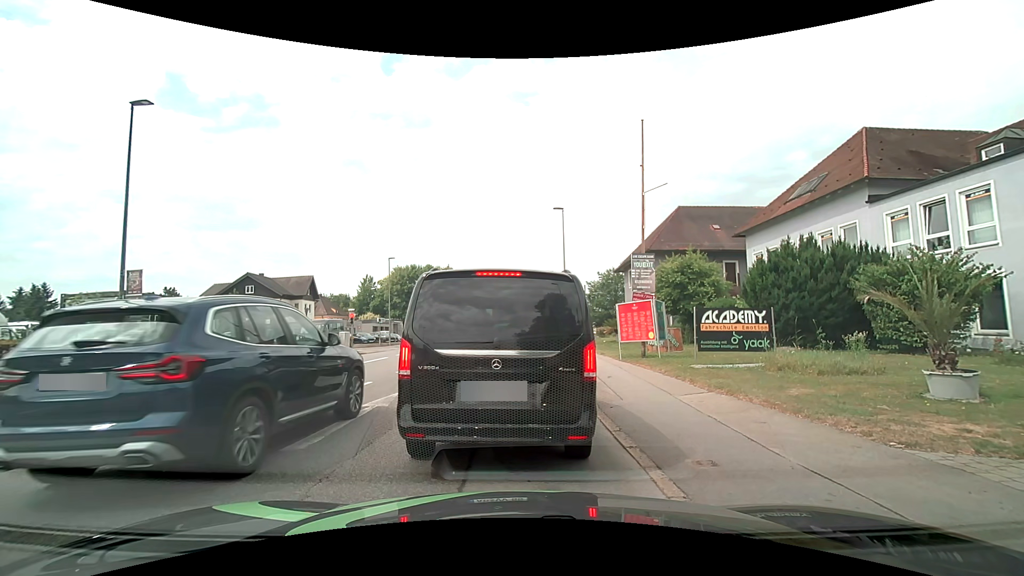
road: tertiary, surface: asphalt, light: Day
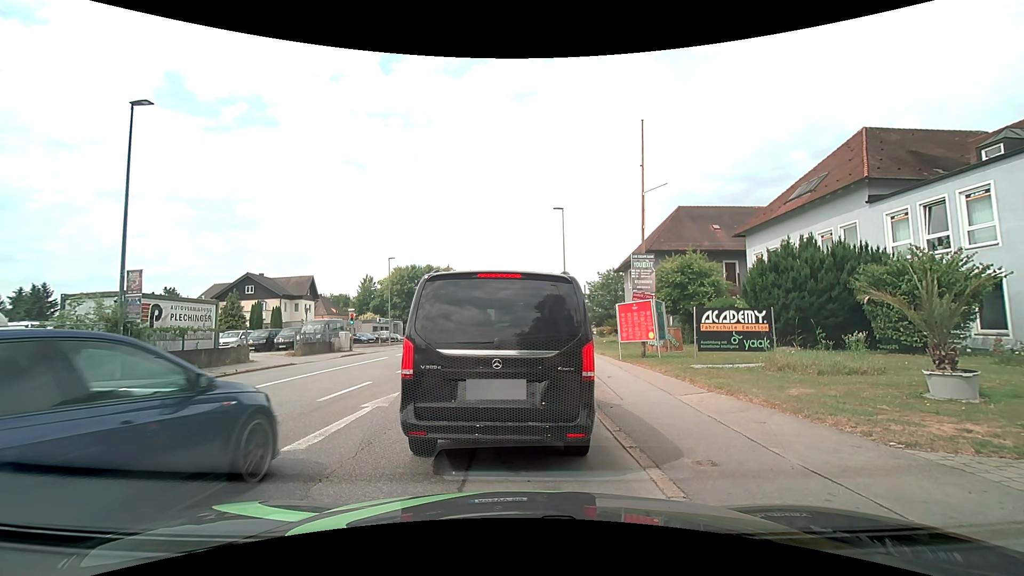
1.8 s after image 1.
(0.0, 0.0) m; 0°
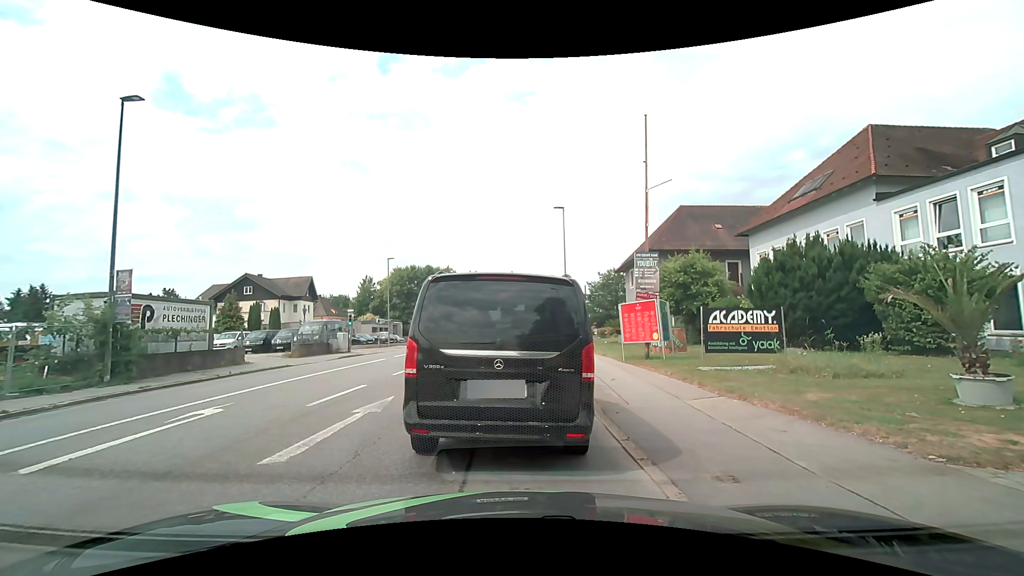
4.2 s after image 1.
(0.0, +0.4) m; 0°
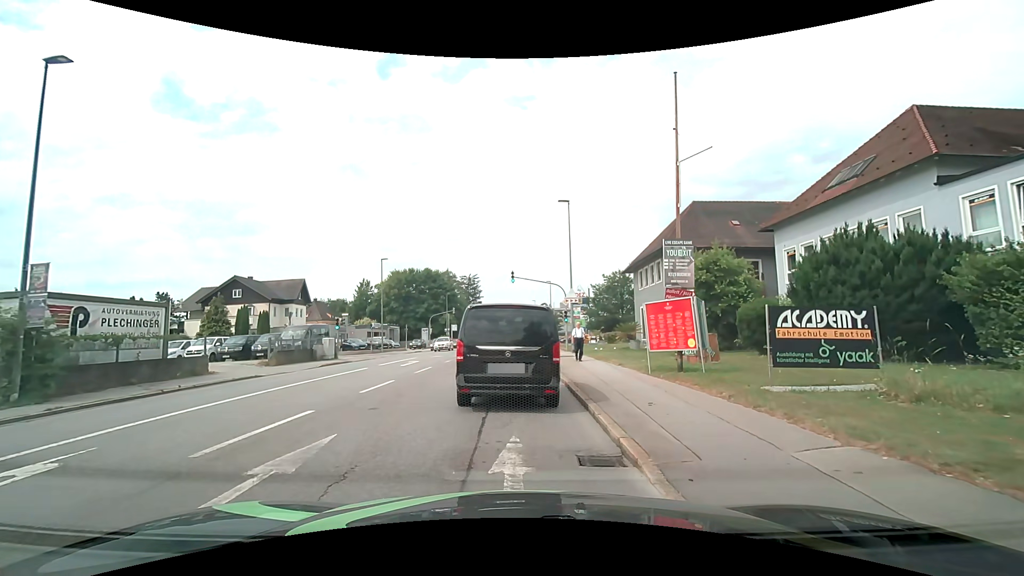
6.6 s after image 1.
(0.0, +3.5) m; 0°
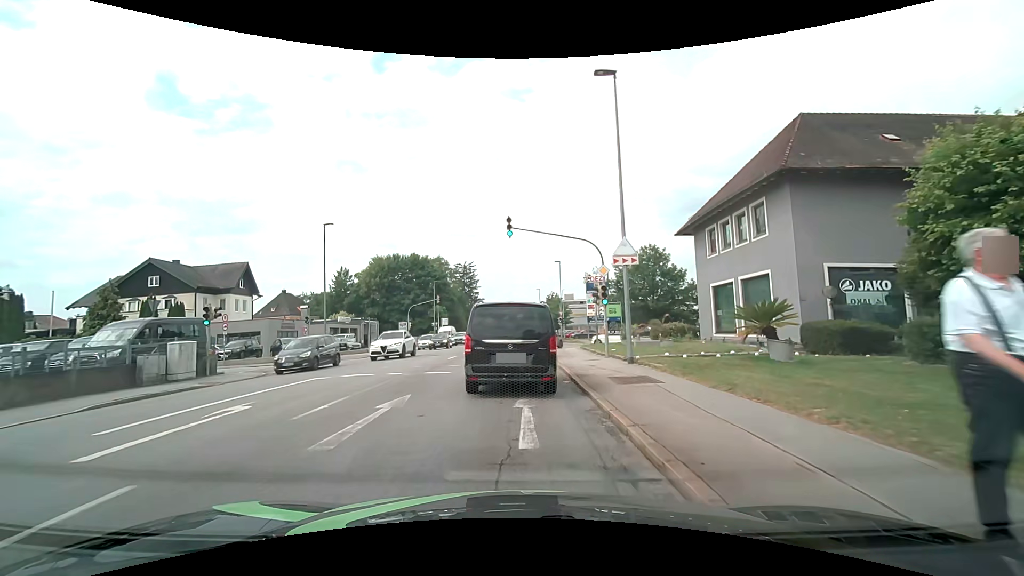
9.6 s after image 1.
(+0.2, +16.8) m; 0°
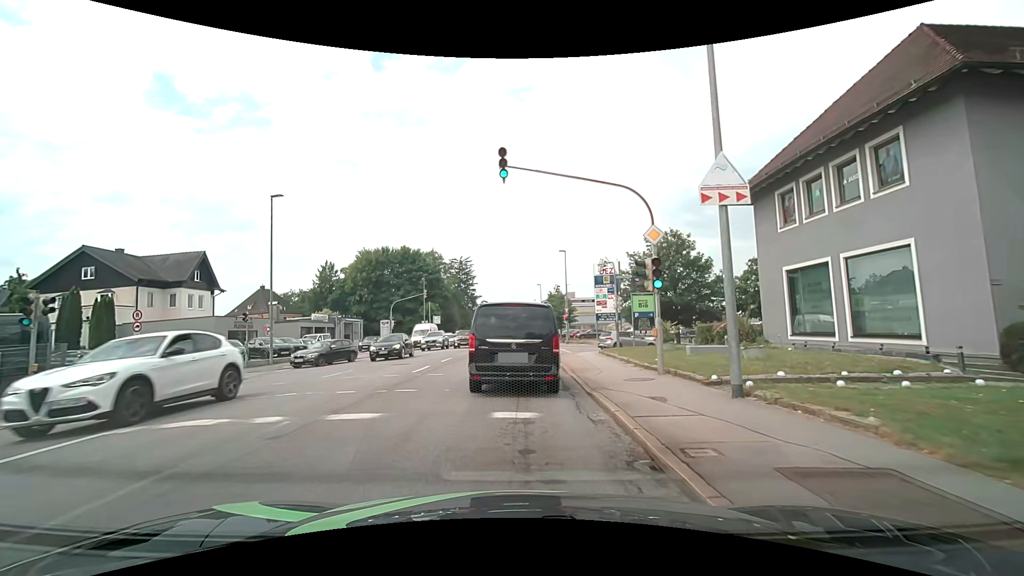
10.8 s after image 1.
(+0.1, +8.0) m; +1°
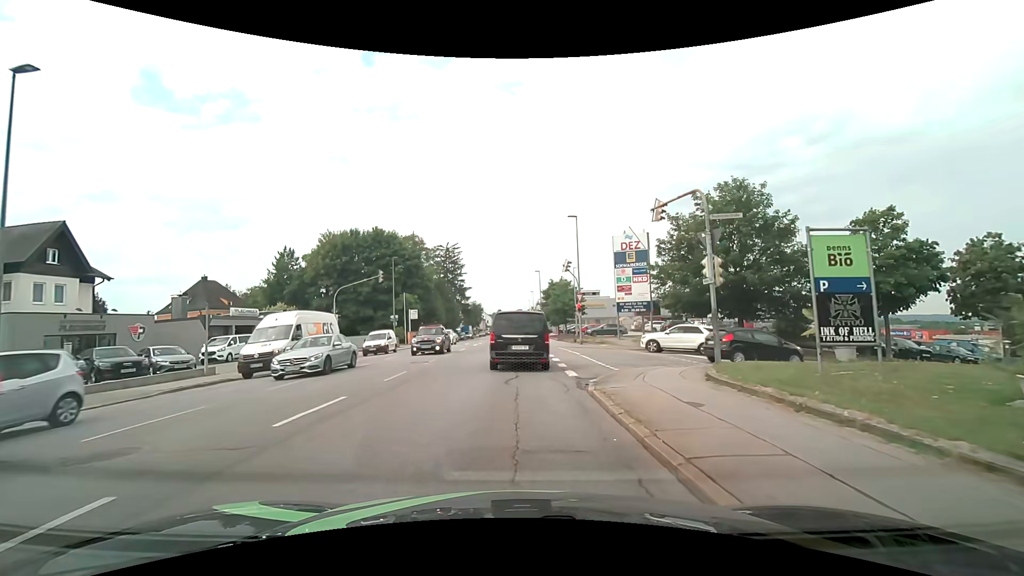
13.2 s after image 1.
(-0.1, +15.2) m; 0°
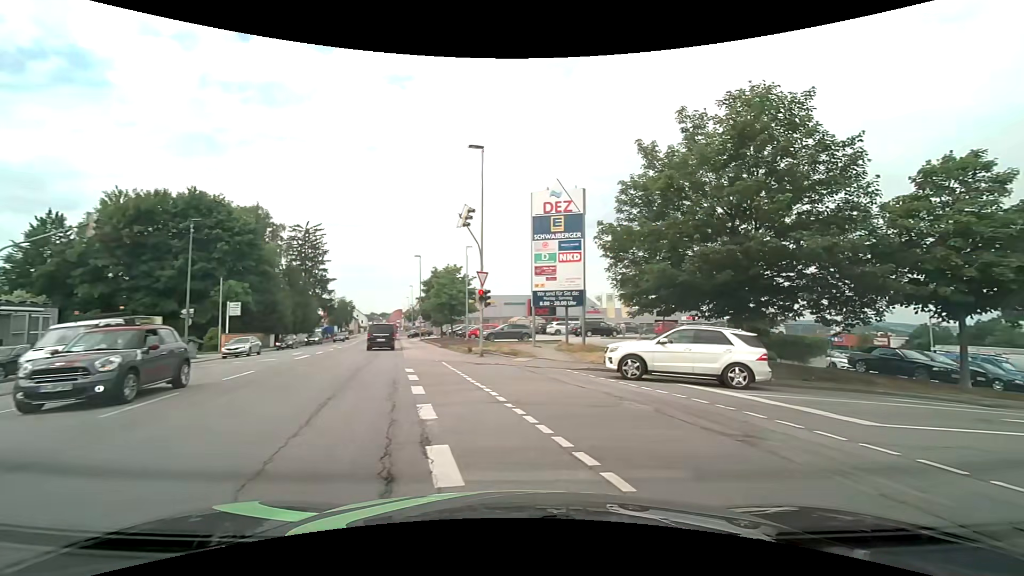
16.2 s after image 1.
(+0.6, +15.7) m; +13°
